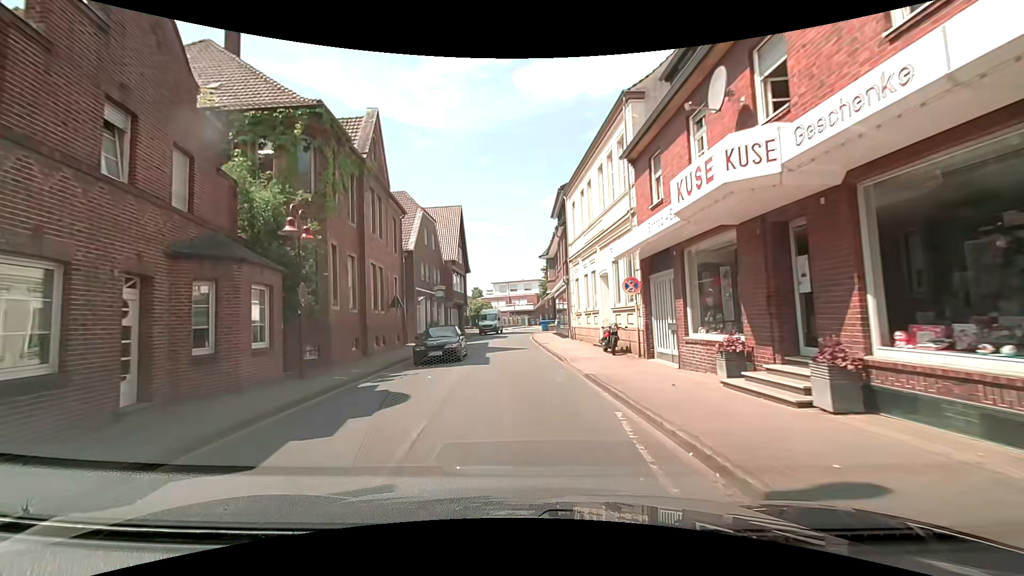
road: secondary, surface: asphalt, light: Day
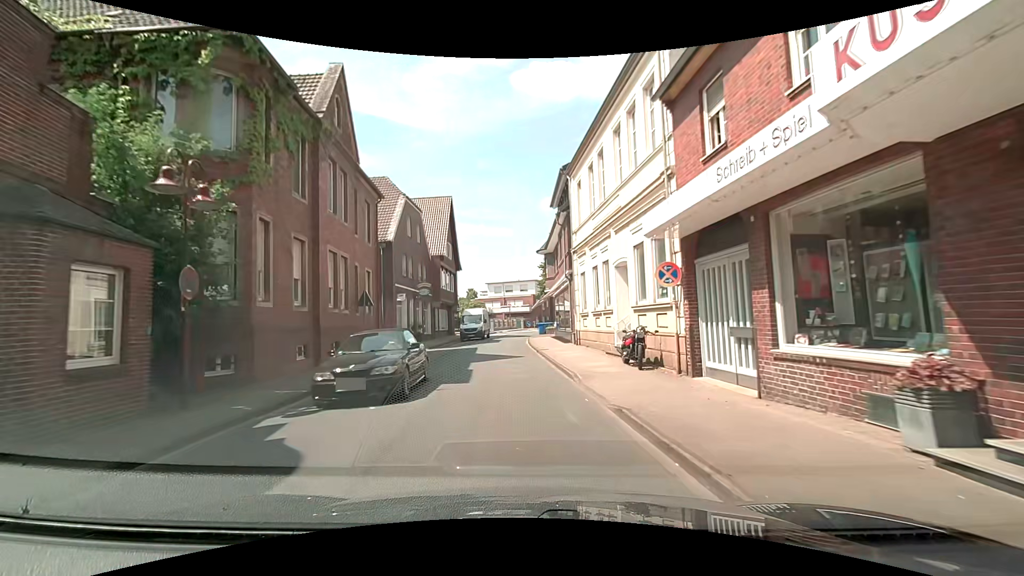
(0.0, +4.6) m; 0°
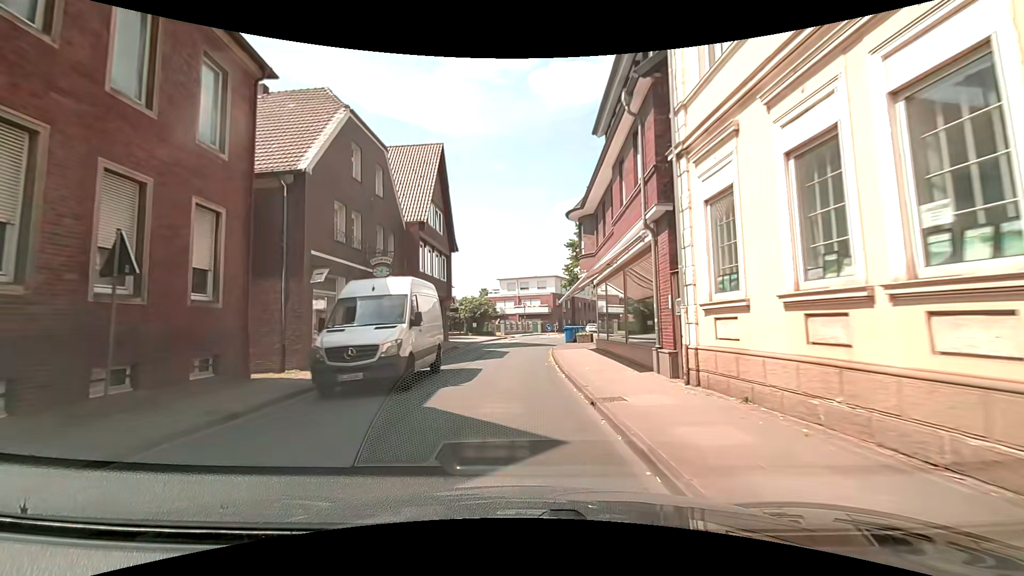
(0.0, +14.7) m; 0°
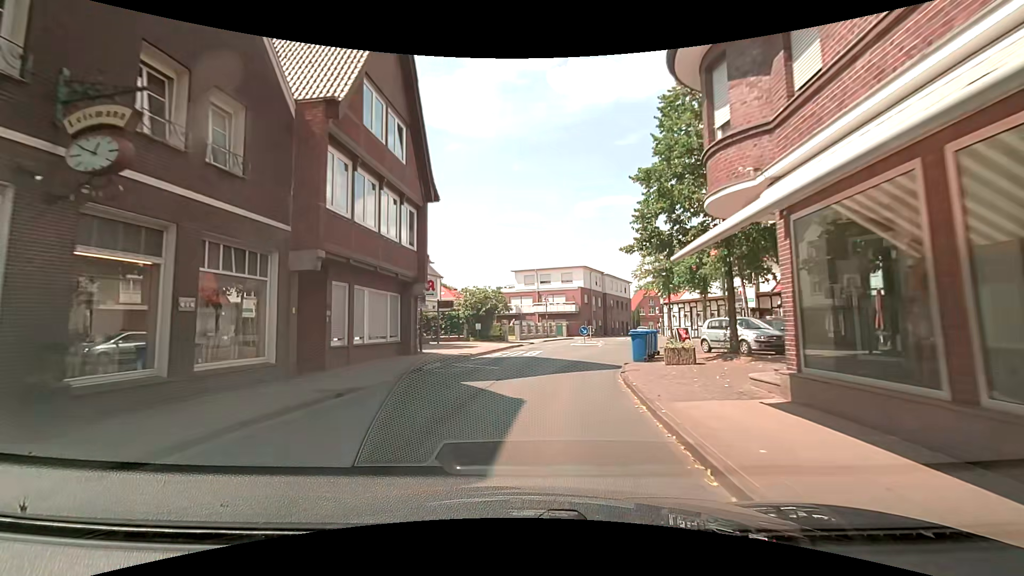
(-0.4, +15.8) m; -1°
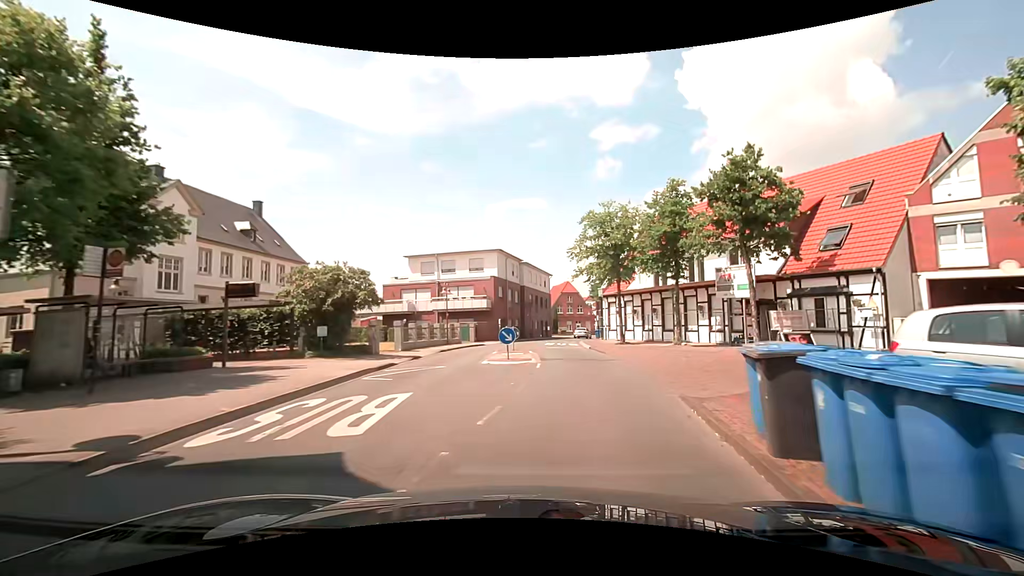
(+0.6, +16.1) m; +7°
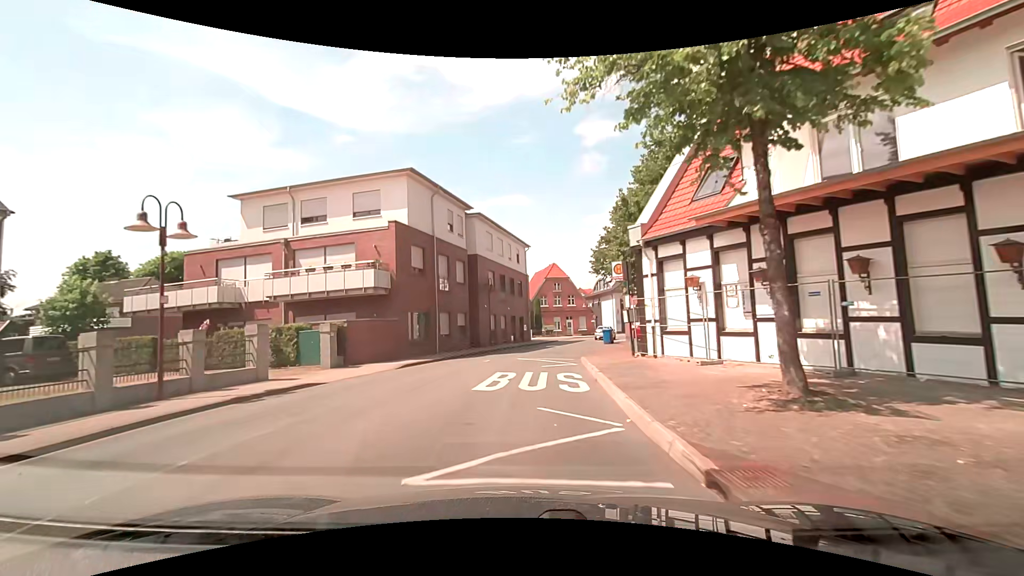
(+2.9, +26.8) m; +3°
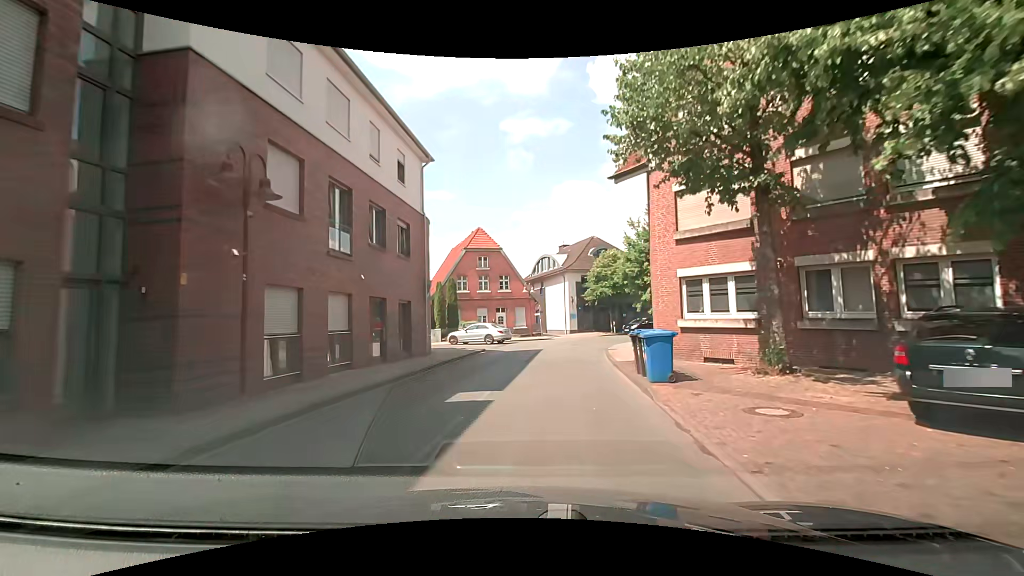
(+1.2, +25.9) m; +9°
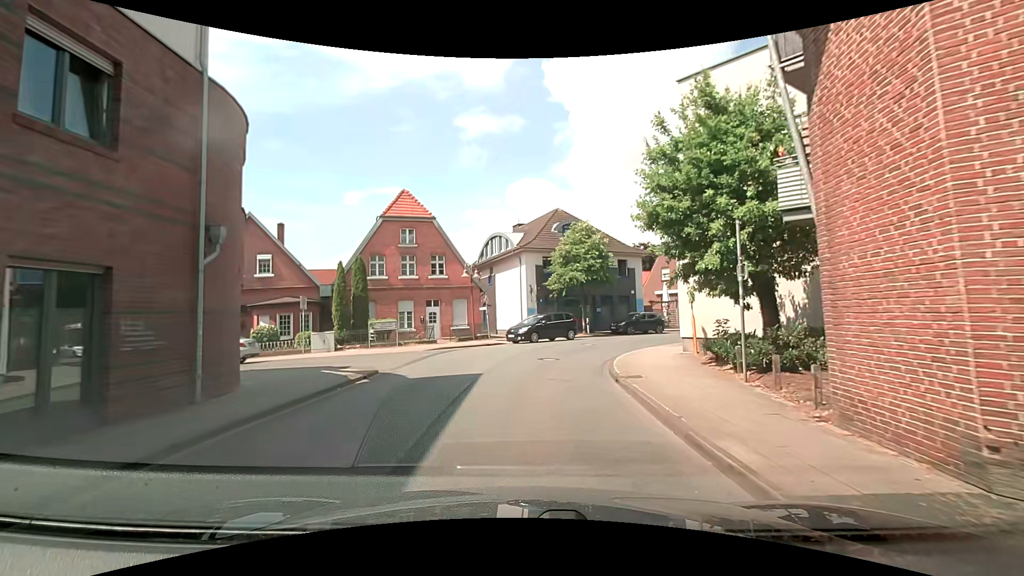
(+0.5, +13.0) m; +4°
